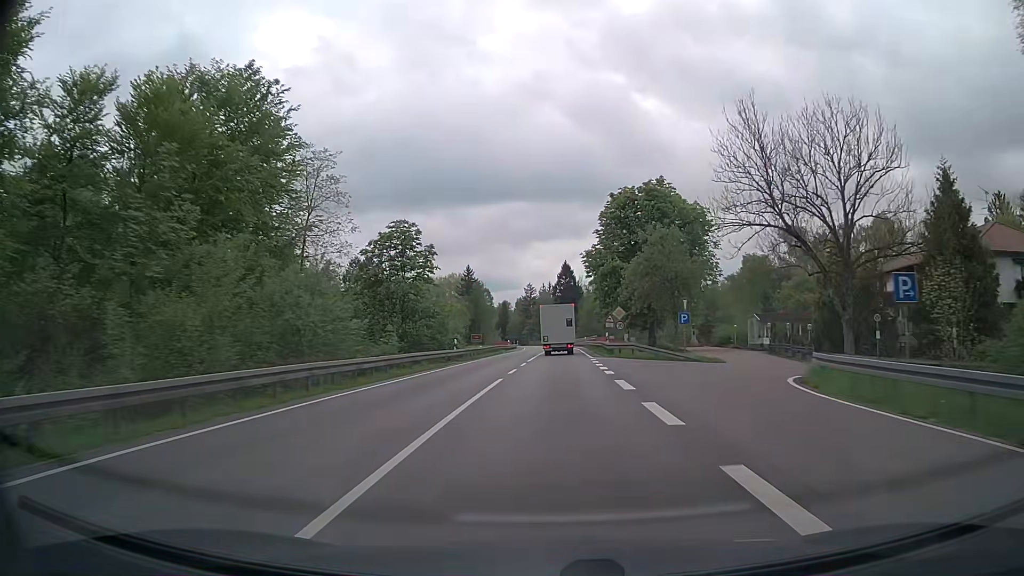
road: secondary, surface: asphalt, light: Day
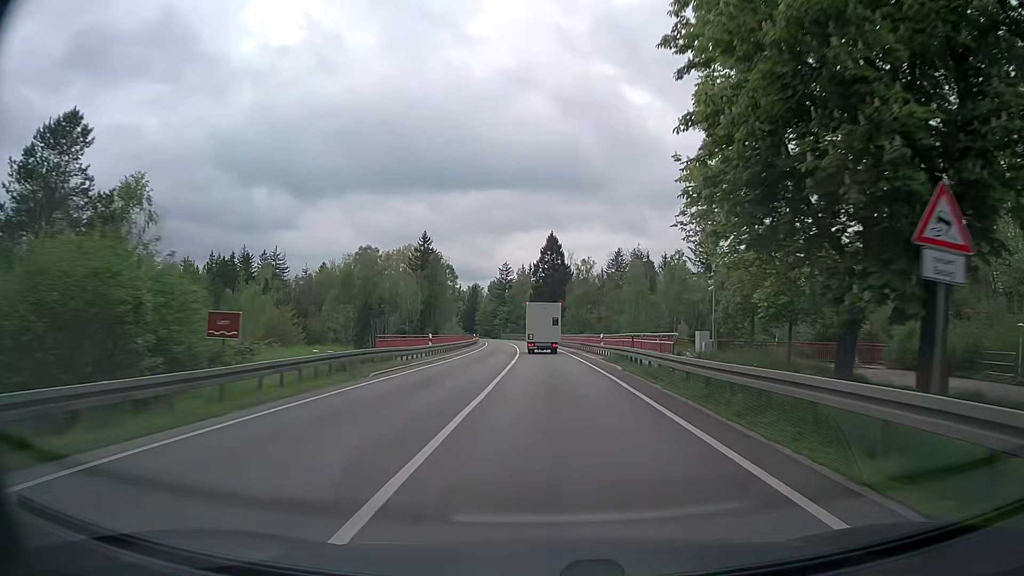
(+0.6, +46.0) m; +2°
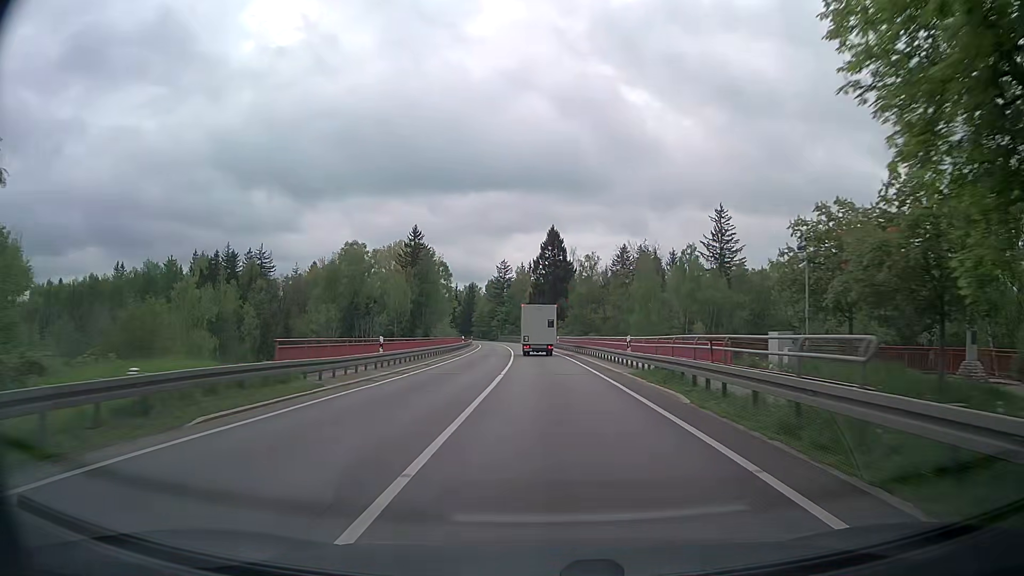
(0.0, +11.5) m; 0°
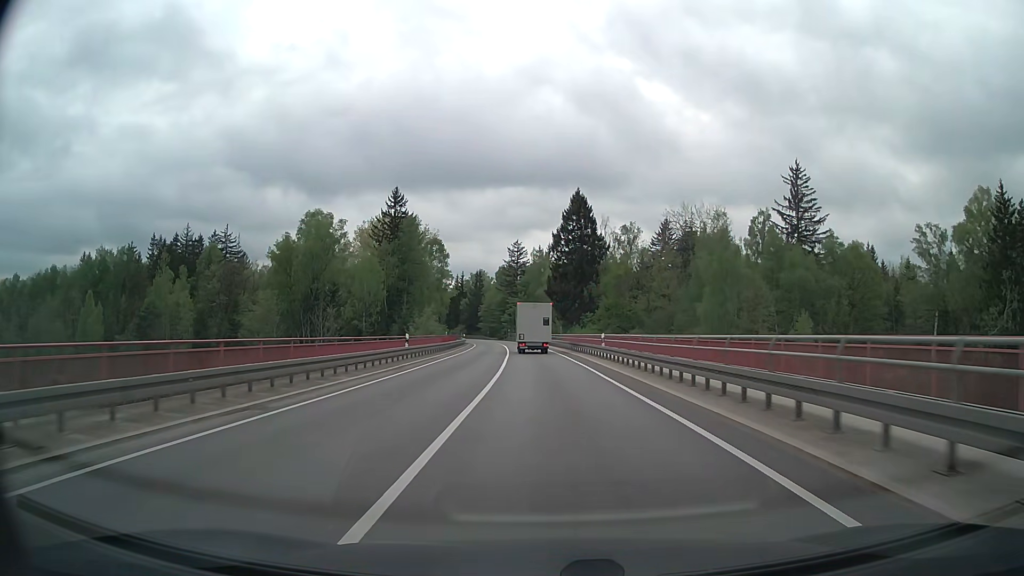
(-0.2, +34.6) m; -1°
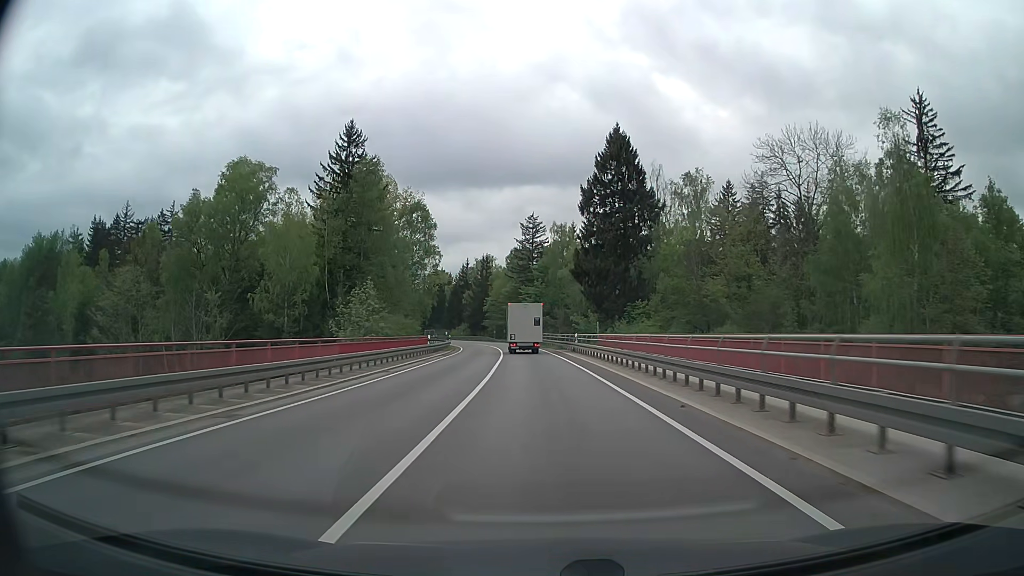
(-0.5, +34.8) m; -2°
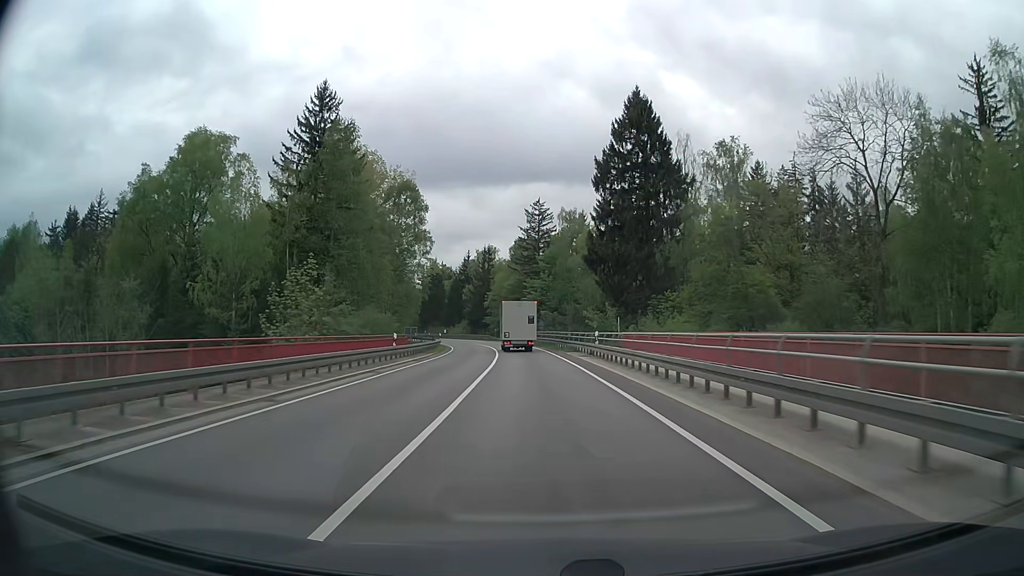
(-0.1, +11.7) m; -1°
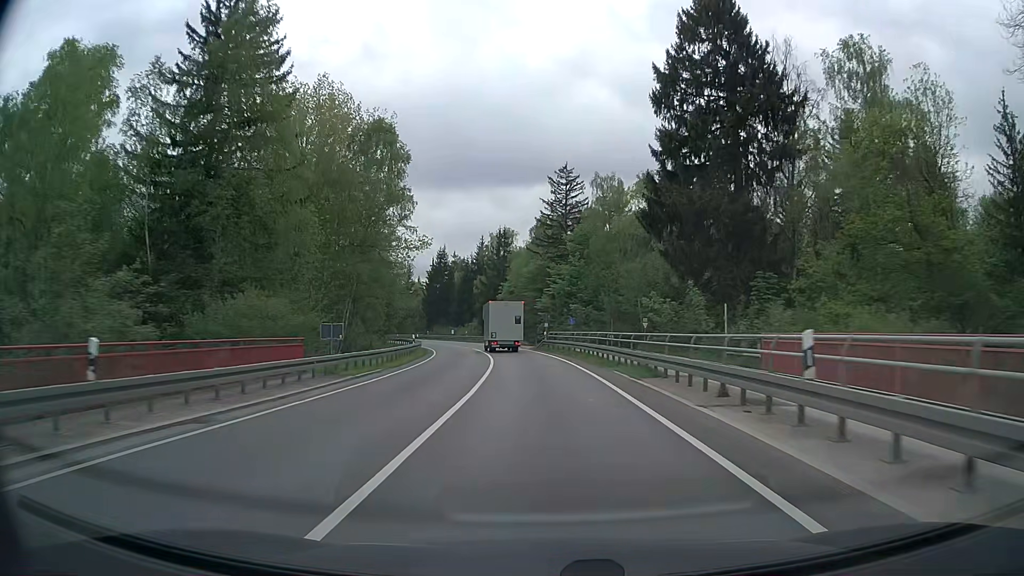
(-0.3, +23.5) m; -2°
